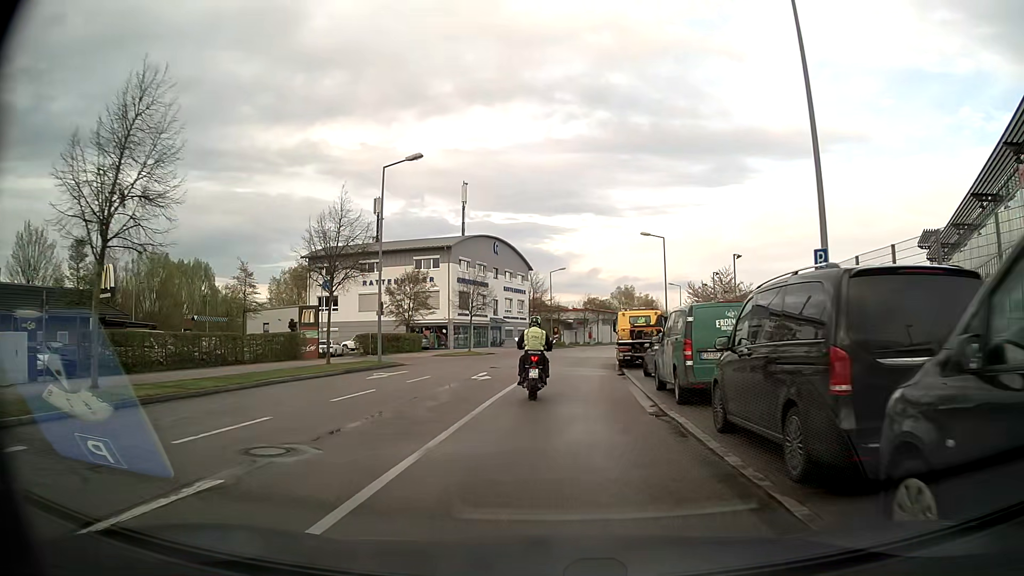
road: residential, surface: asphalt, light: Day
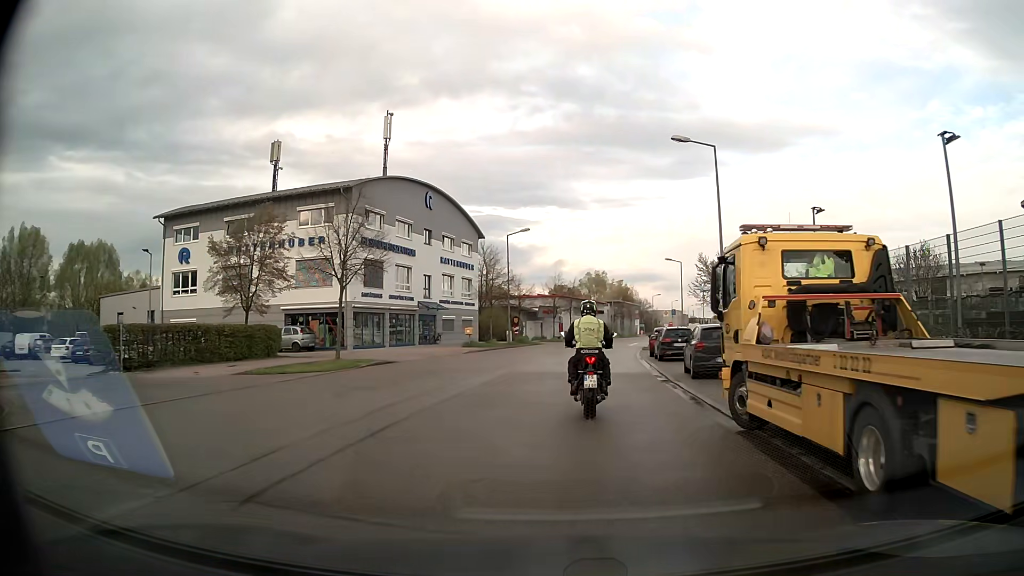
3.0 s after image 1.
(+0.3, +25.1) m; +2°
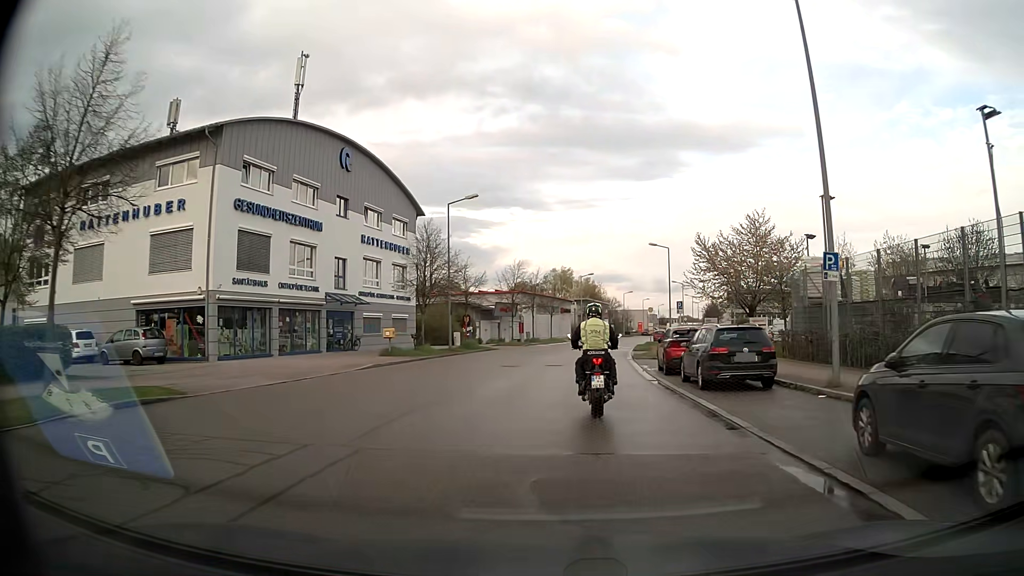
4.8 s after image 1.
(+0.7, +14.1) m; +5°
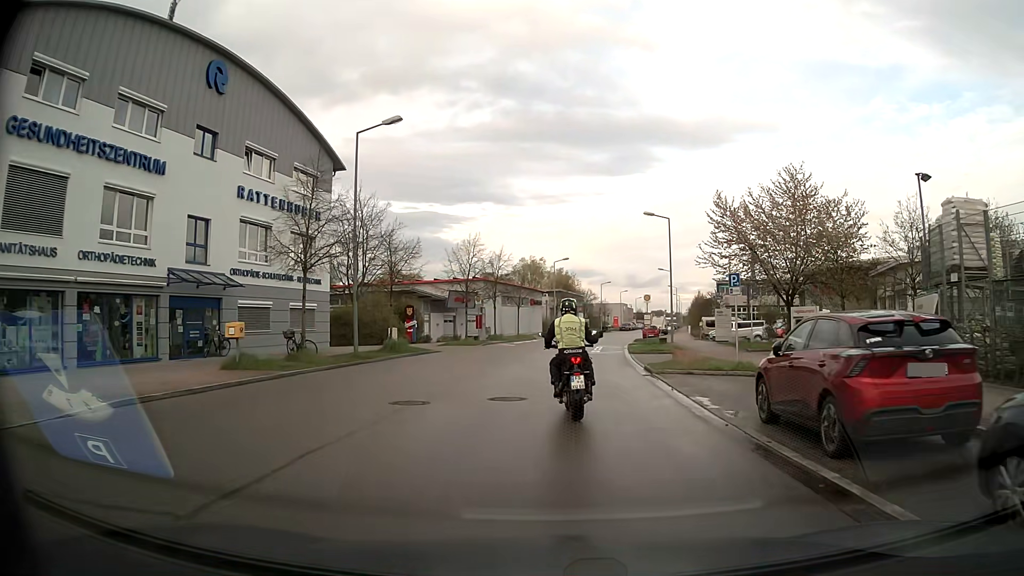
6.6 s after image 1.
(+0.3, +14.4) m; +2°
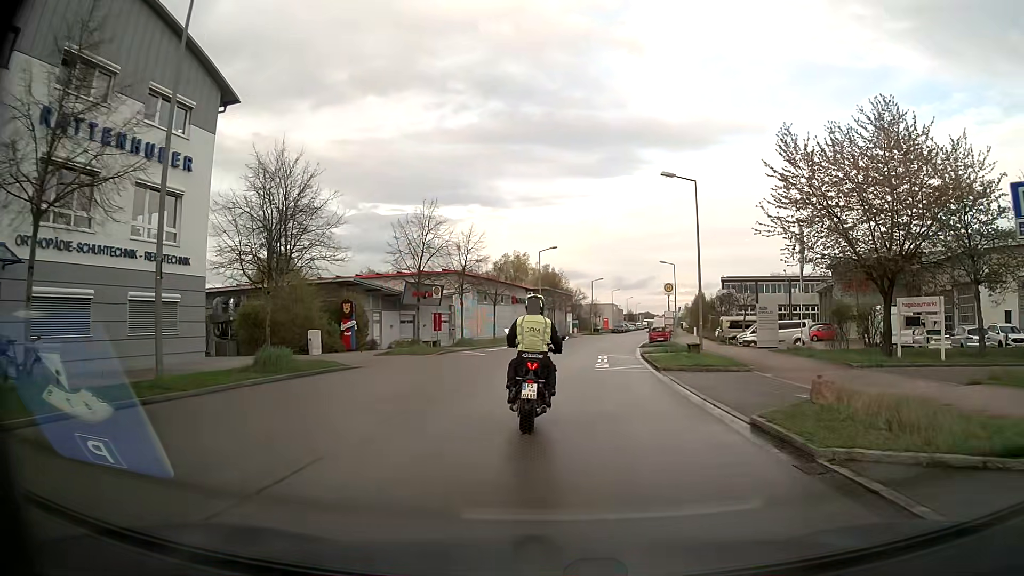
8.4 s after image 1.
(+0.1, +13.0) m; +1°
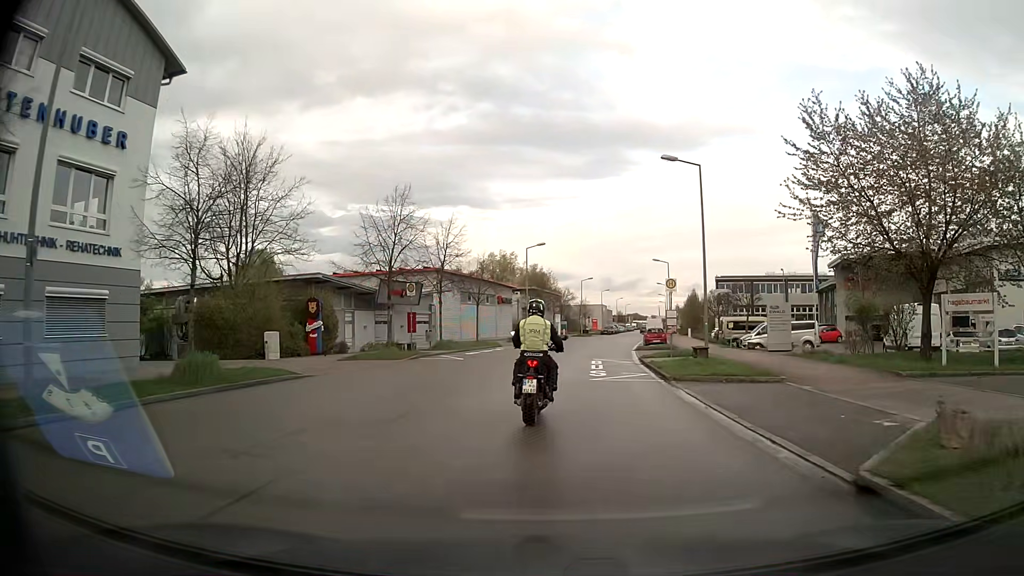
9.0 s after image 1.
(0.0, +3.9) m; +1°
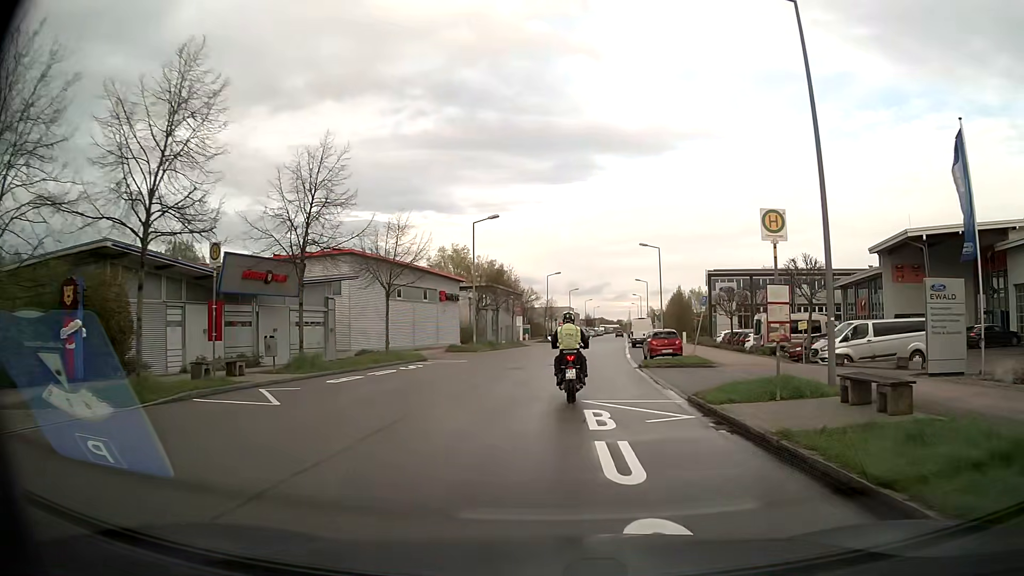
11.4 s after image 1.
(+0.5, +18.0) m; +3°
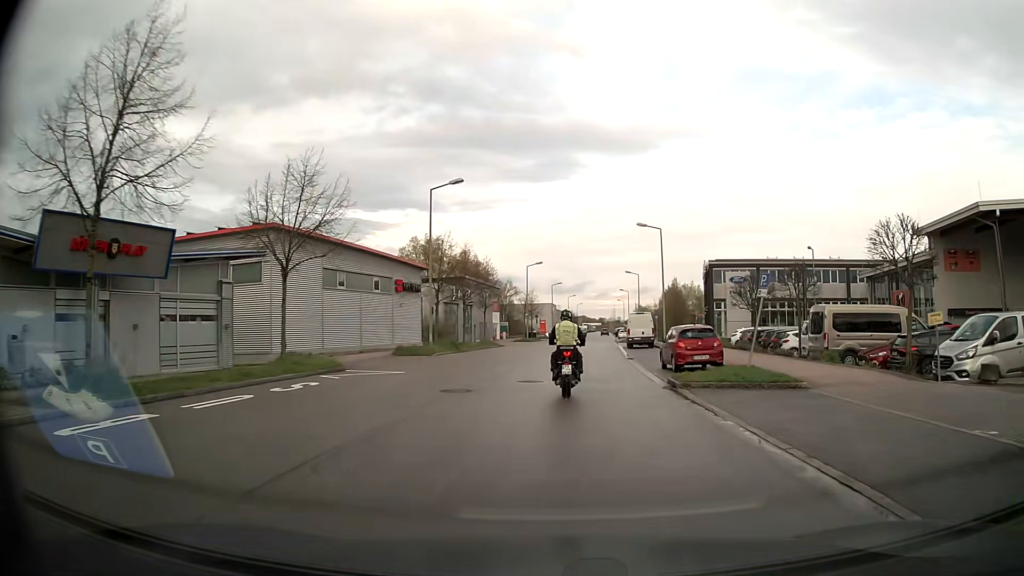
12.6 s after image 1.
(+0.2, +10.7) m; +2°
